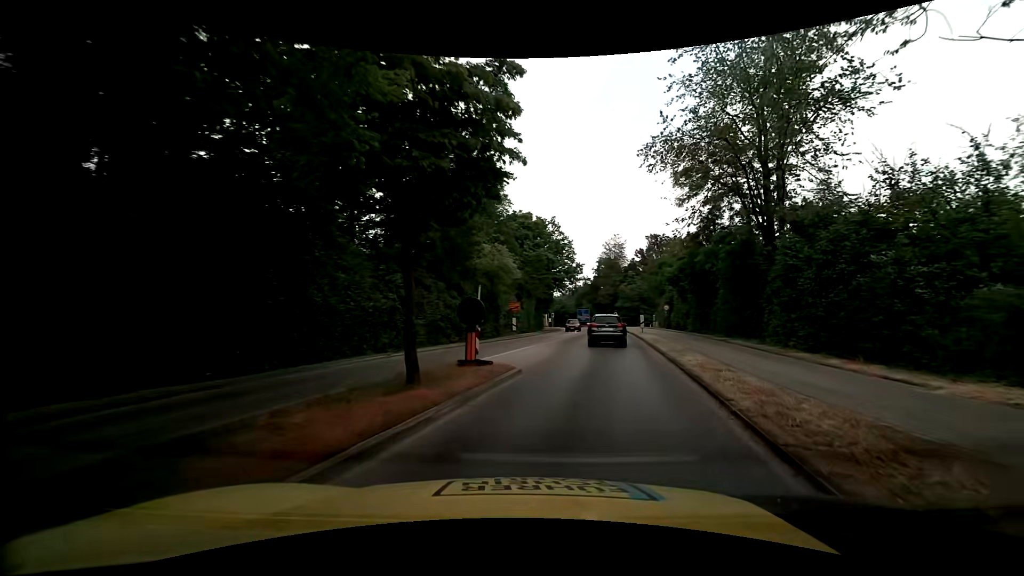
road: tertiary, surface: asphalt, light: Day
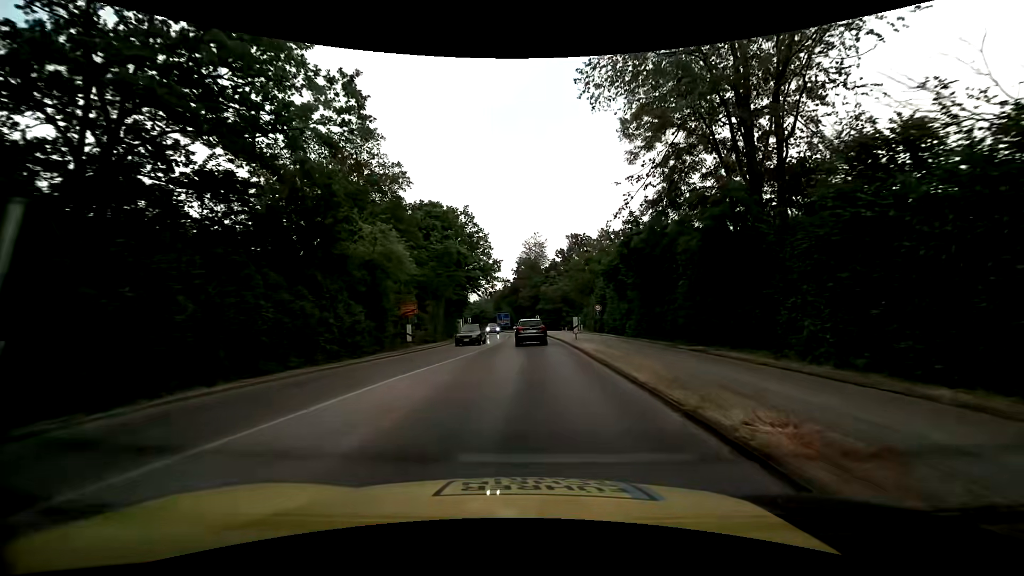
(+1.1, +9.6) m; +9°
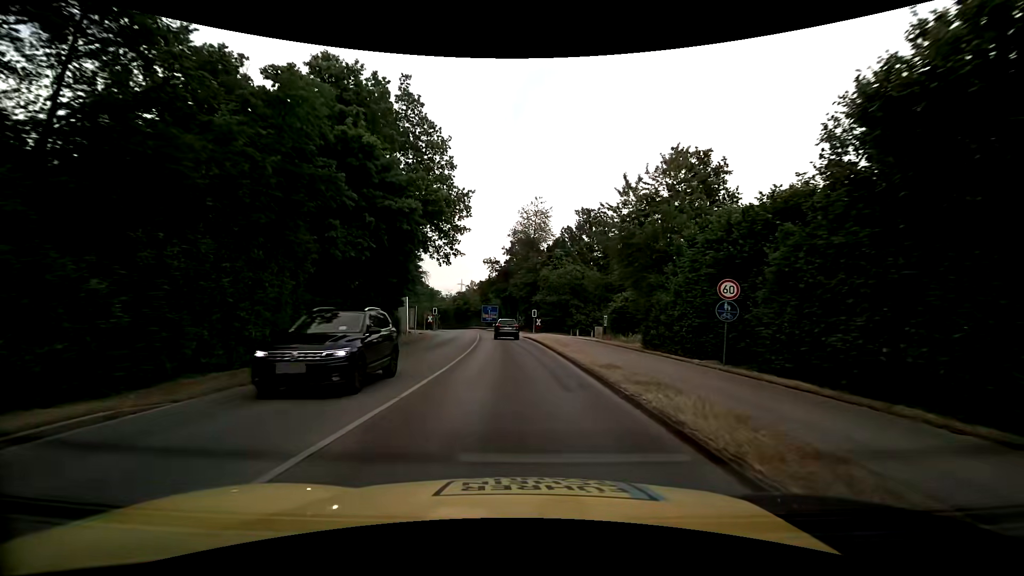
(+0.6, +29.3) m; +2°
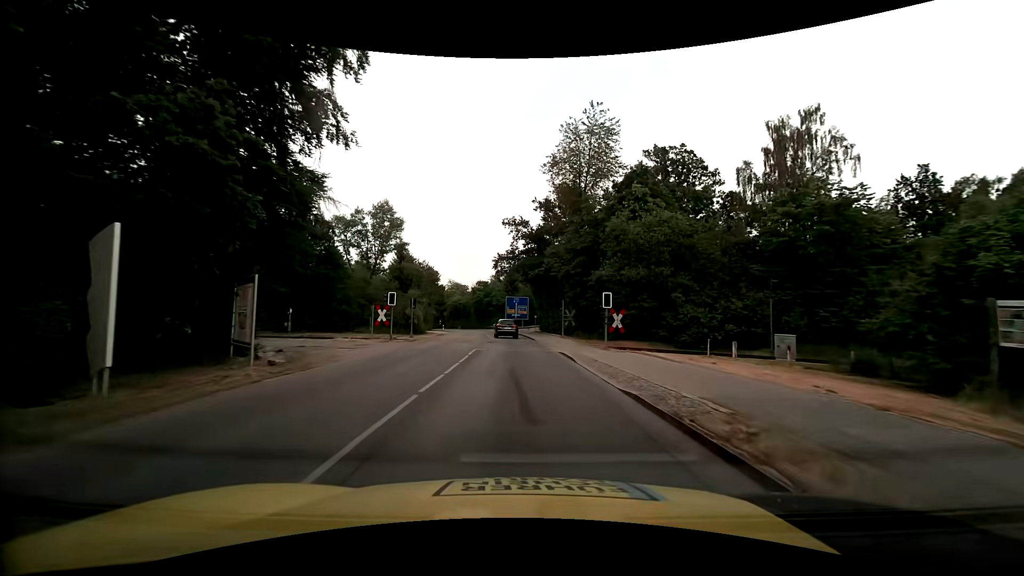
(-1.2, +33.5) m; -4°
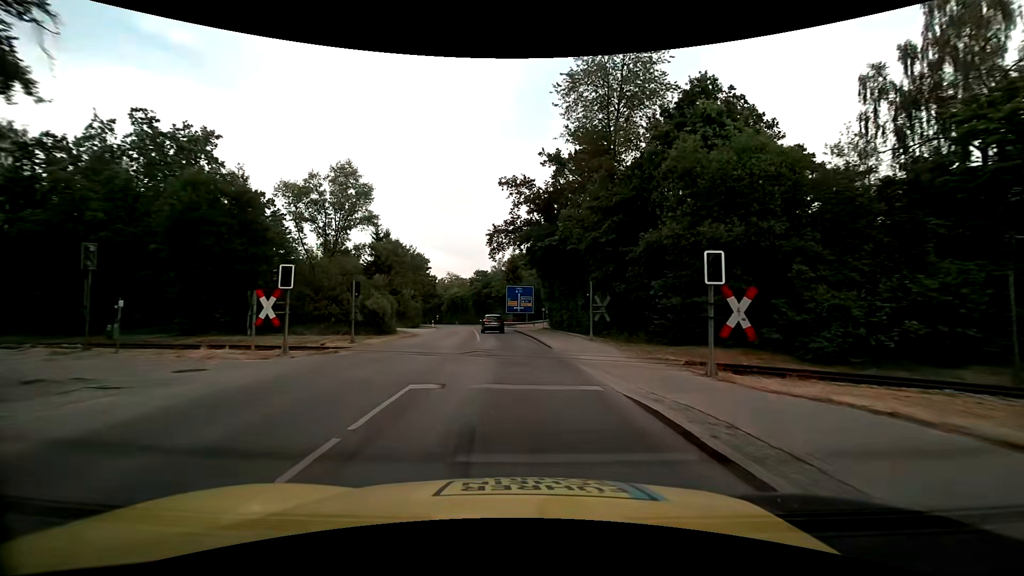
(0.0, +13.9) m; 0°
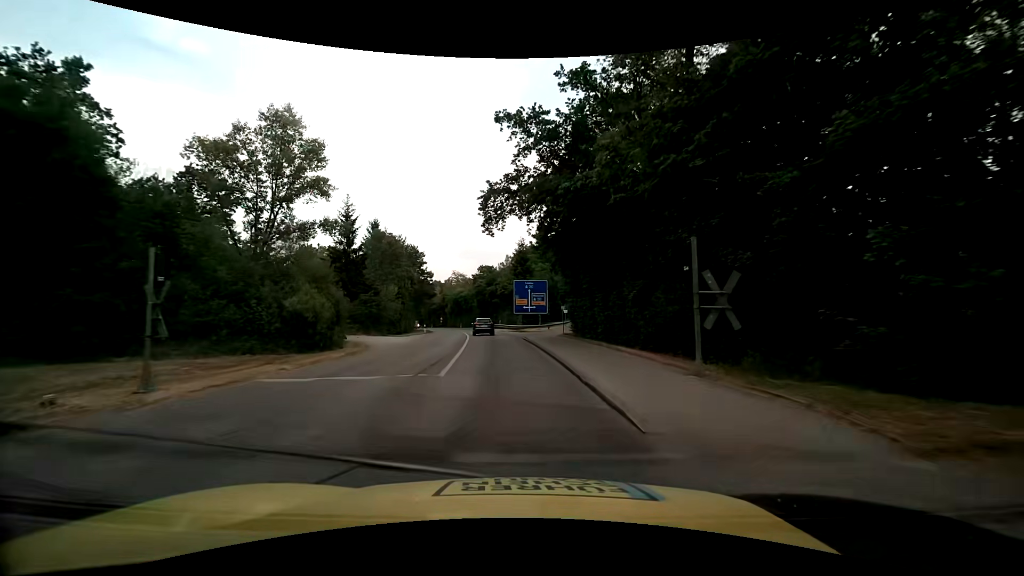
(0.0, +13.7) m; -1°
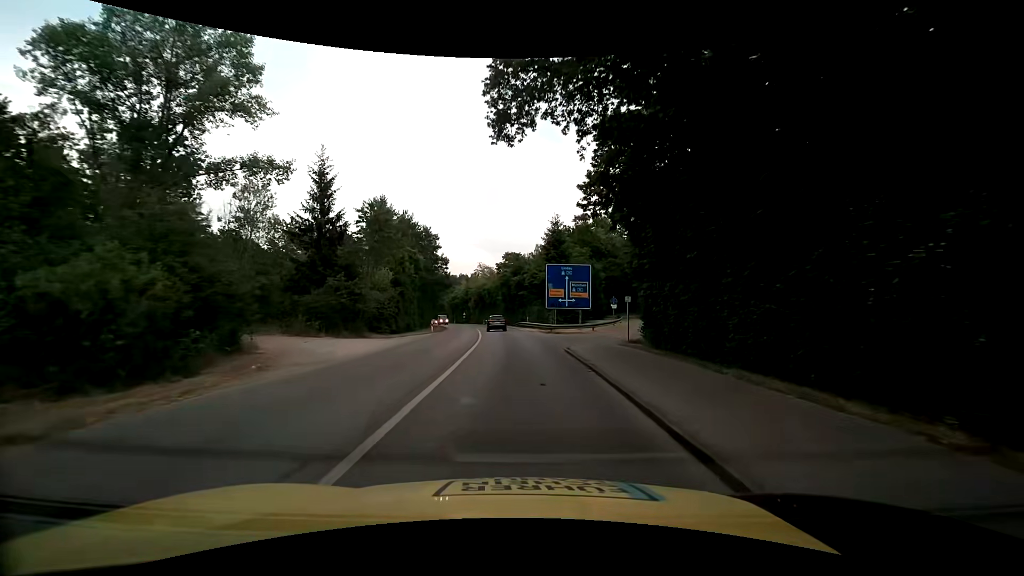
(-0.4, +13.5) m; -3°
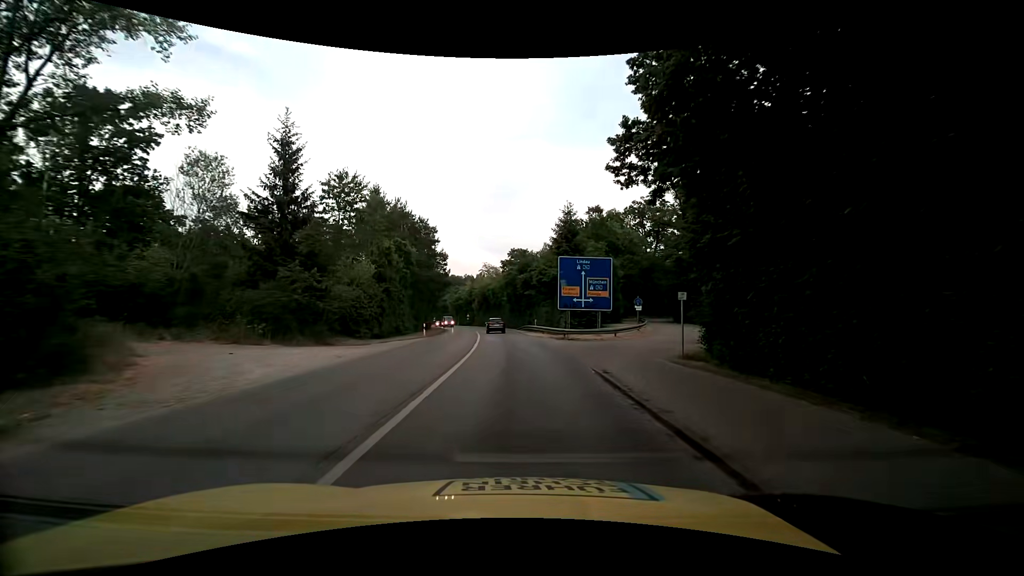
(-0.1, +6.8) m; 0°
(0, +10) (-1, +20) (-1, +30) (-2, +40) (-3, +50) (-4, +60) (-5, +70) (-7, +80) (-9, +89) (-11, +99) m
